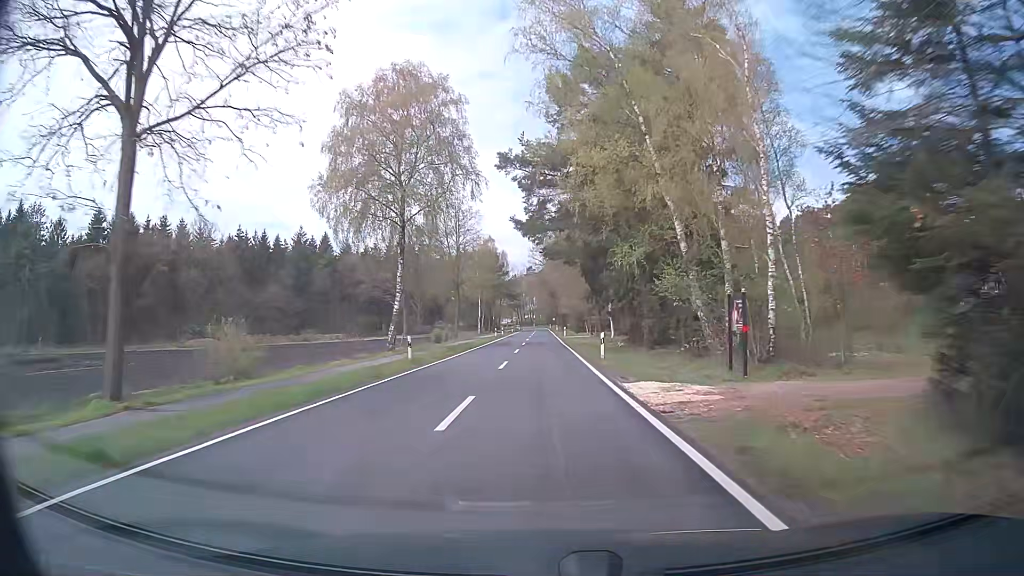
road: secondary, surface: asphalt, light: Day
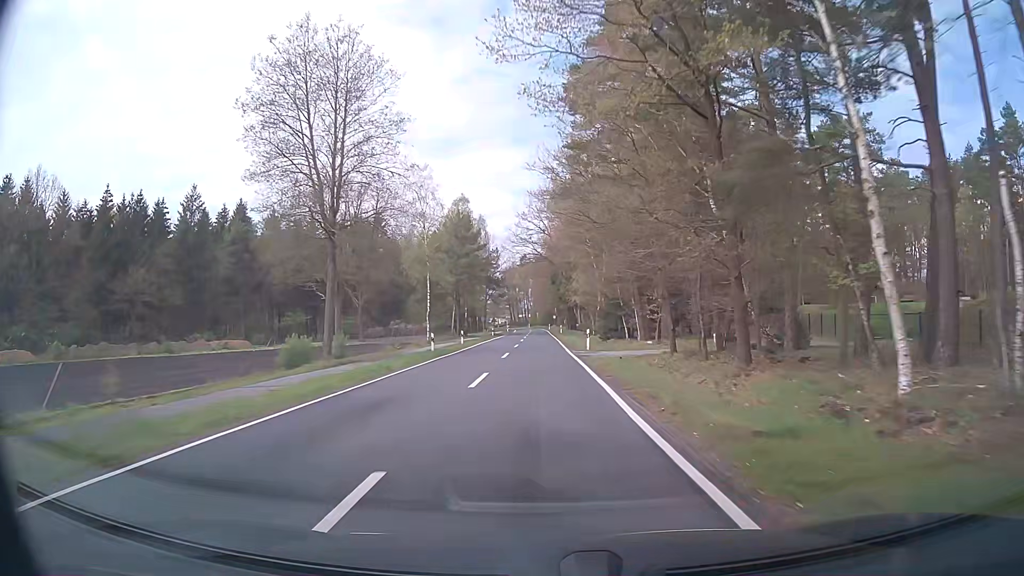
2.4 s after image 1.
(+0.7, +43.1) m; +1°
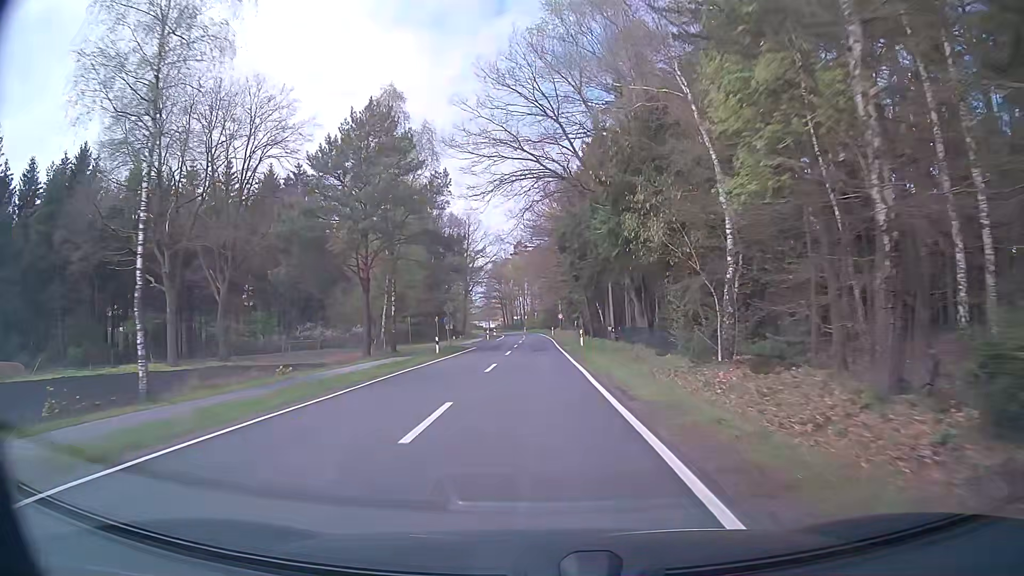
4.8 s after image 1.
(+0.2, +43.1) m; 0°
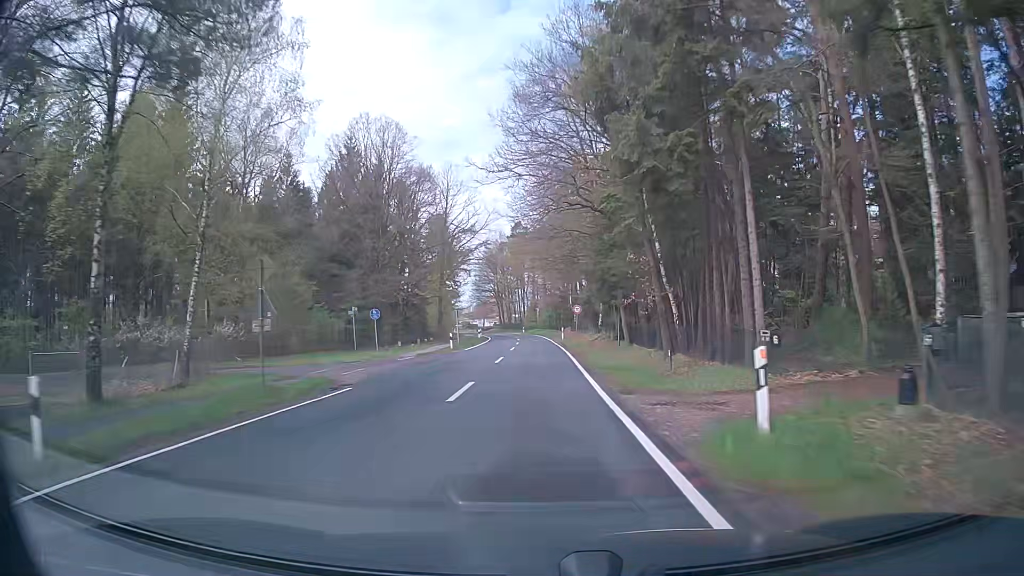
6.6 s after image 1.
(+0.1, +32.2) m; 0°
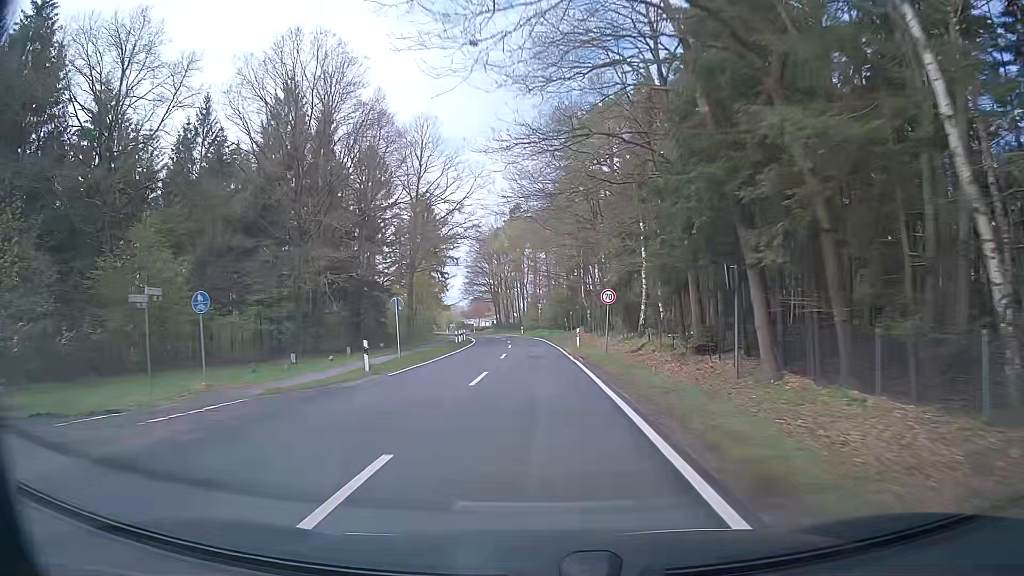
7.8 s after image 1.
(0.0, +21.5) m; 0°
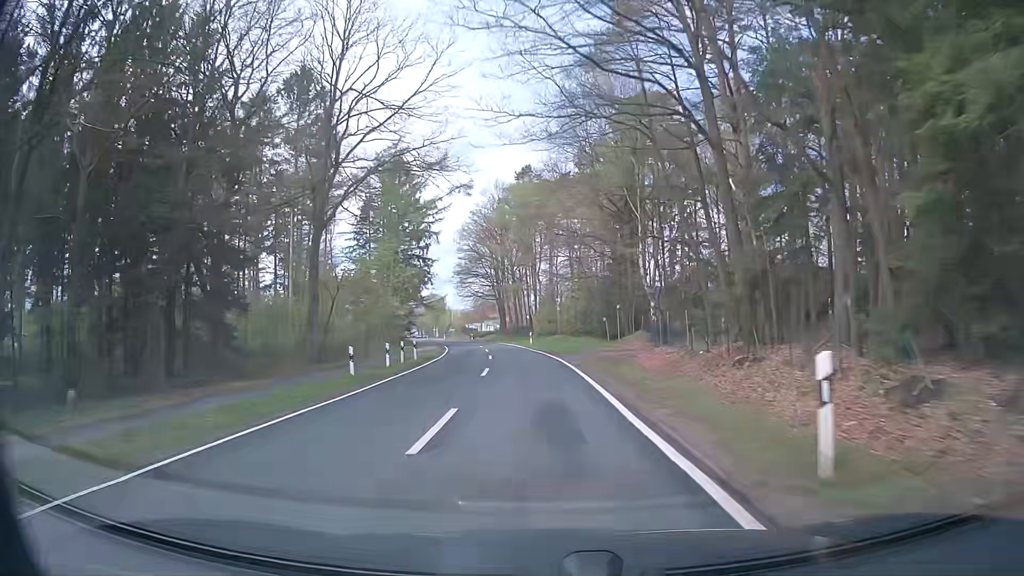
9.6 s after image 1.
(-0.1, +32.2) m; -1°
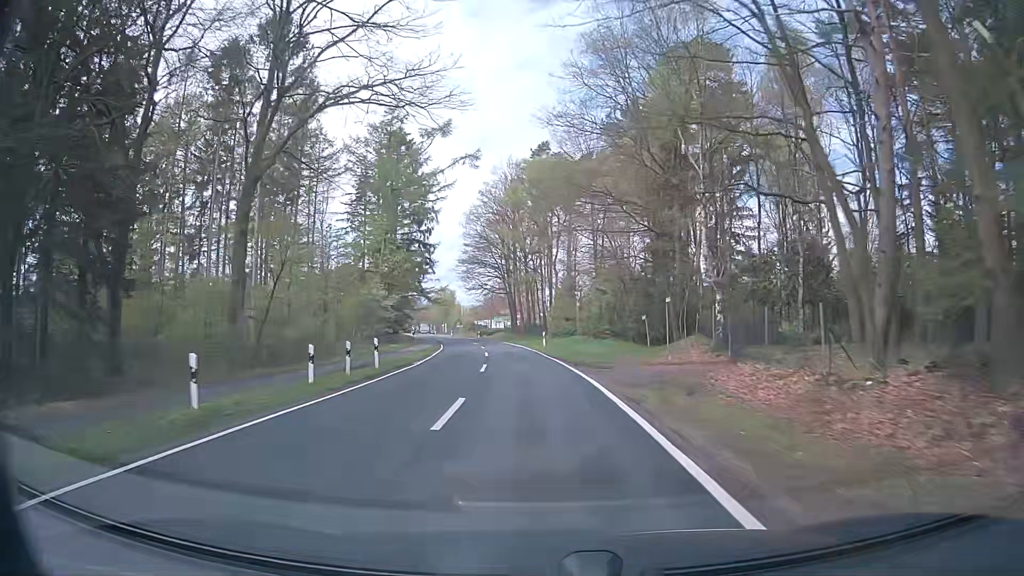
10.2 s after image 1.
(-0.2, +10.7) m; -2°
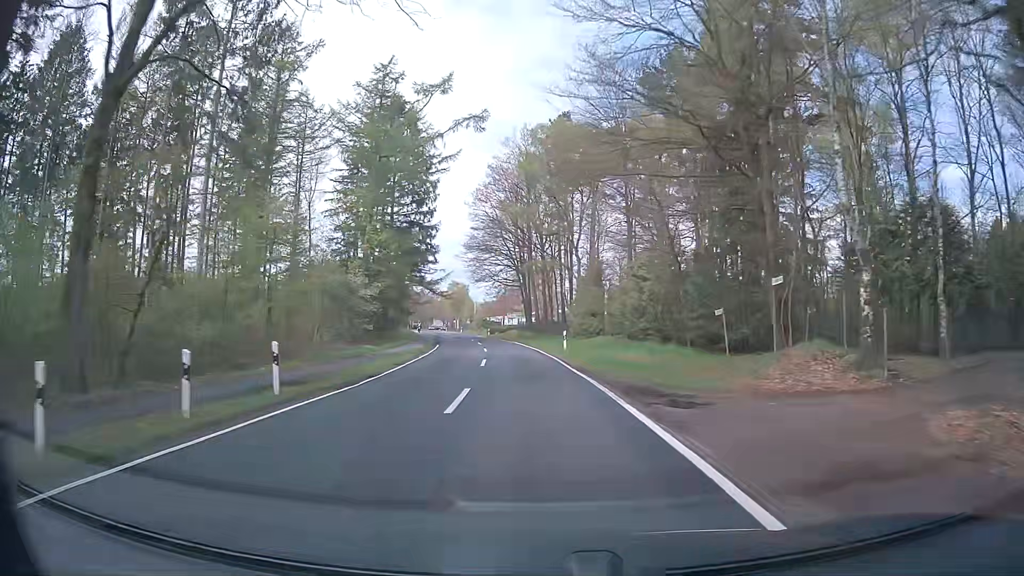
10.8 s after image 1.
(+0.1, +10.7) m; 0°
(0, +10) (0, +20) (-1, +30) (-2, +40) (-3, +50) (-5, +60) (-6, +70) (-8, +80) (-9, +89) (-11, +99) m
